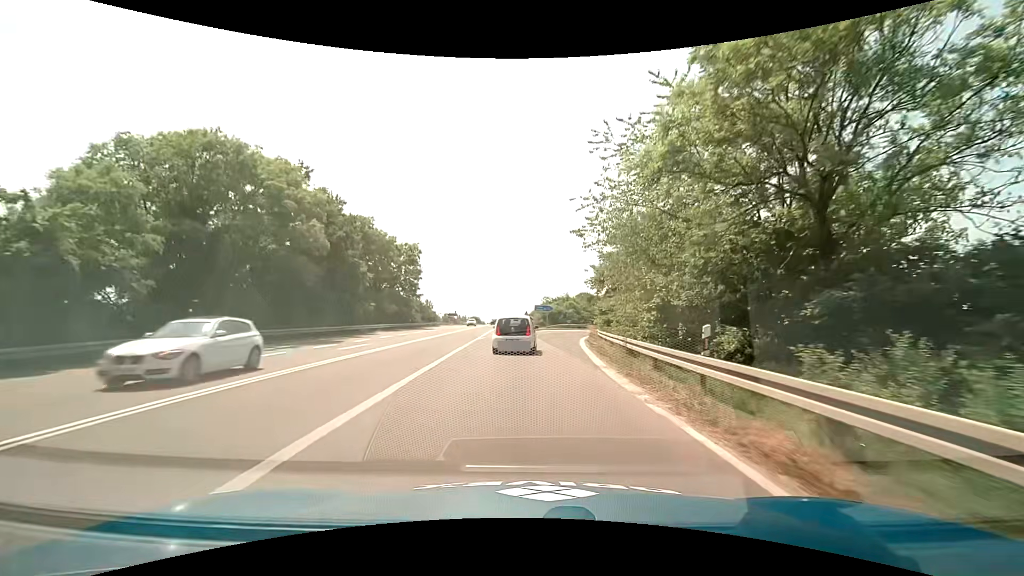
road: secondary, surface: asphalt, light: Day
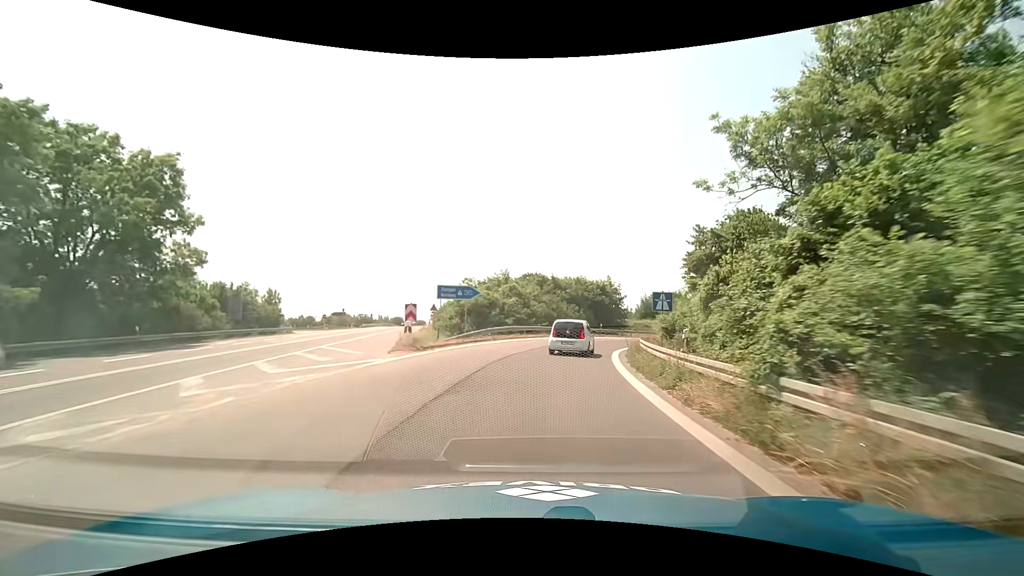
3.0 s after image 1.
(+1.6, +39.2) m; +7°
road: motorway_link
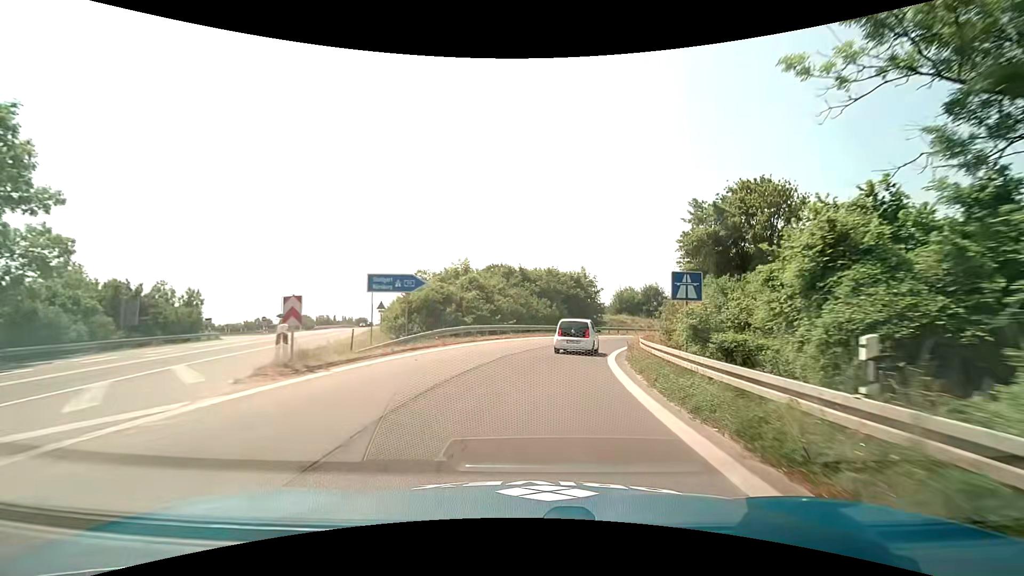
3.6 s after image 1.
(+0.2, +7.6) m; +3°
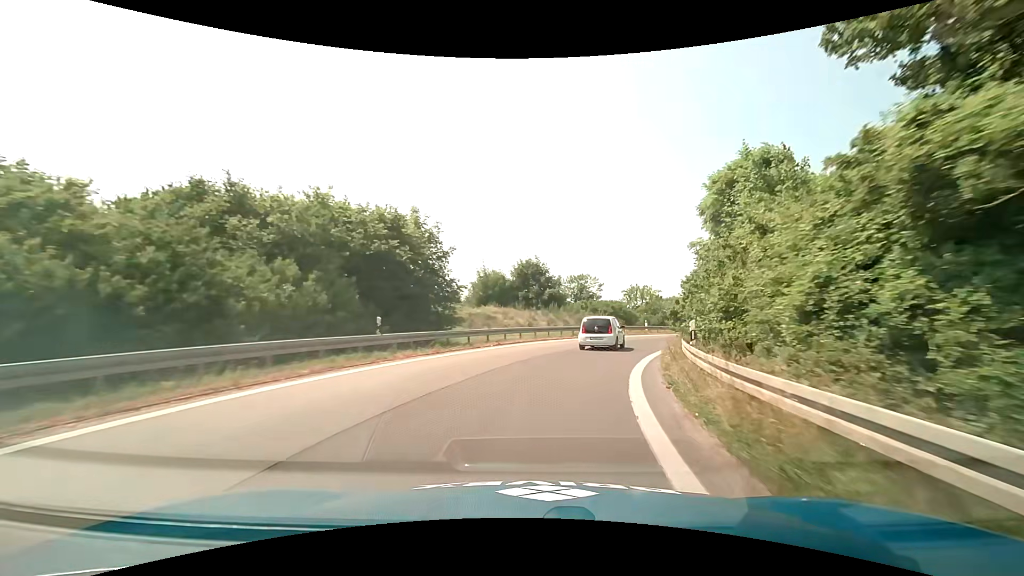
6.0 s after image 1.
(+4.4, +30.1) m; +17°
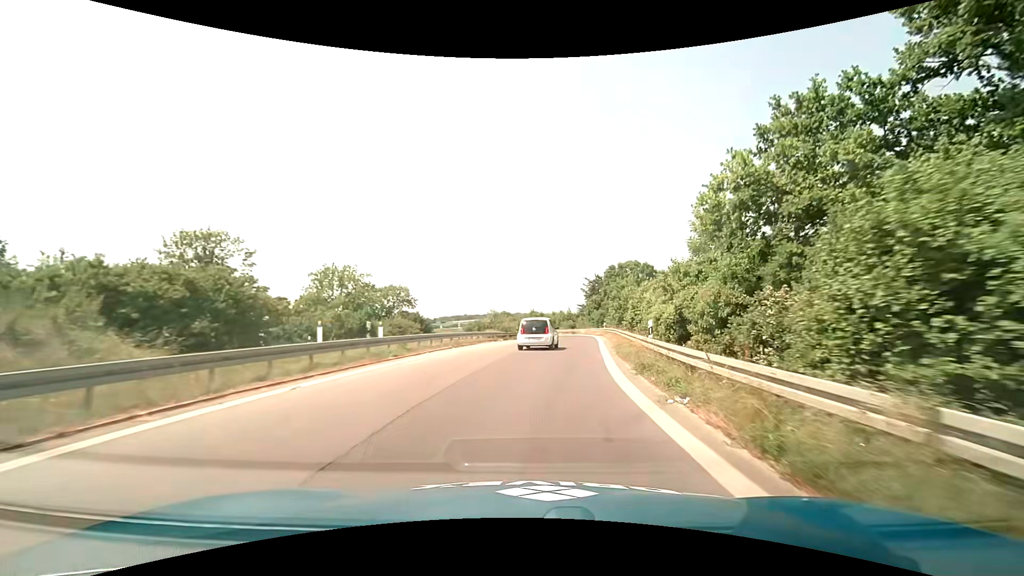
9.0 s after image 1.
(+10.0, +36.7) m; +31°
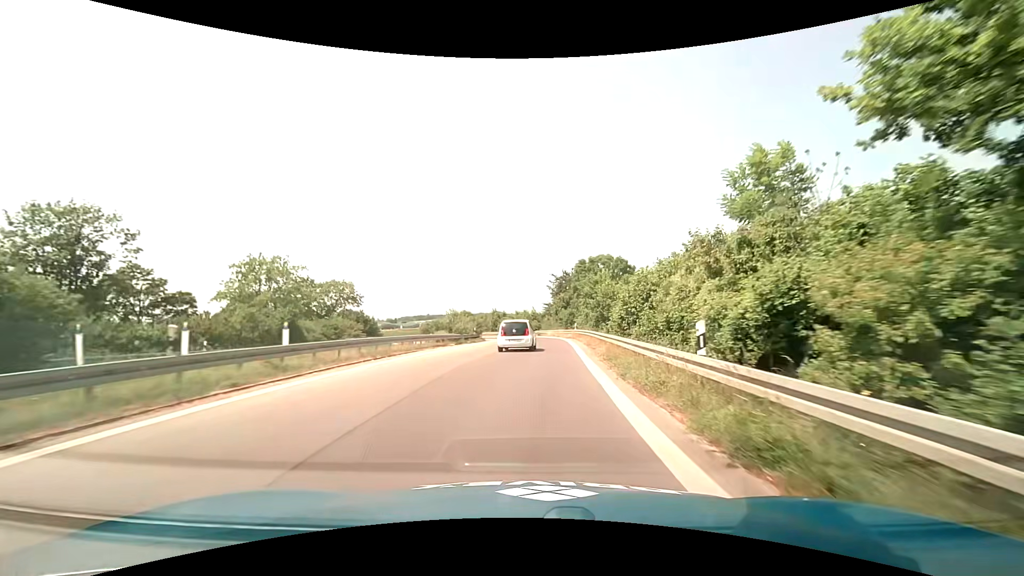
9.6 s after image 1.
(+0.3, +7.8) m; +4°
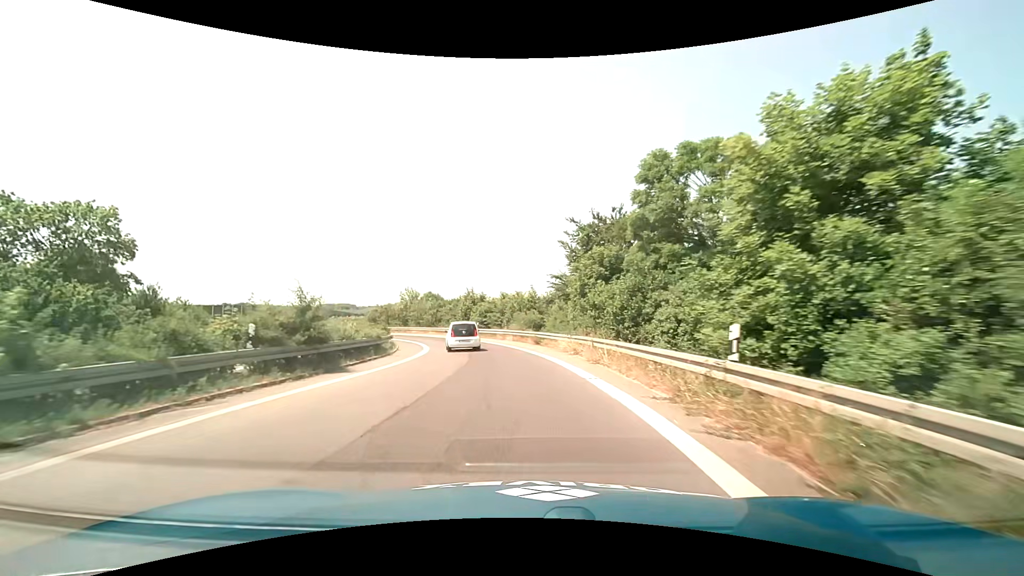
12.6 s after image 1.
(+1.7, +38.8) m; 0°
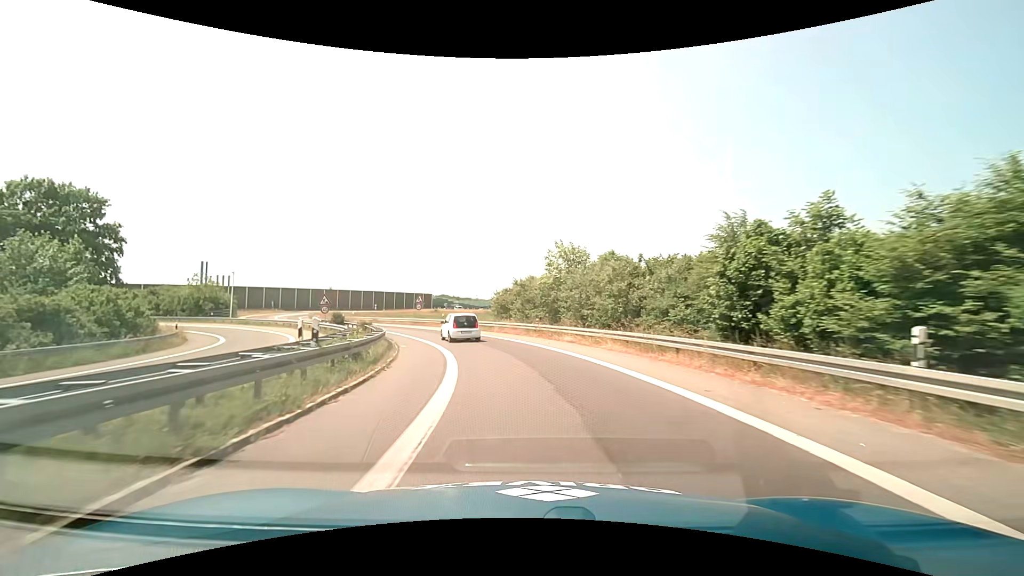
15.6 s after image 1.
(-6.8, +38.5) m; -21°
(-1, +10) (-2, +20) (-5, +29) (-9, +39) (-14, +47) (-19, +56) (-25, +64) (-31, +72) (-37, +80) (-42, +89) m
